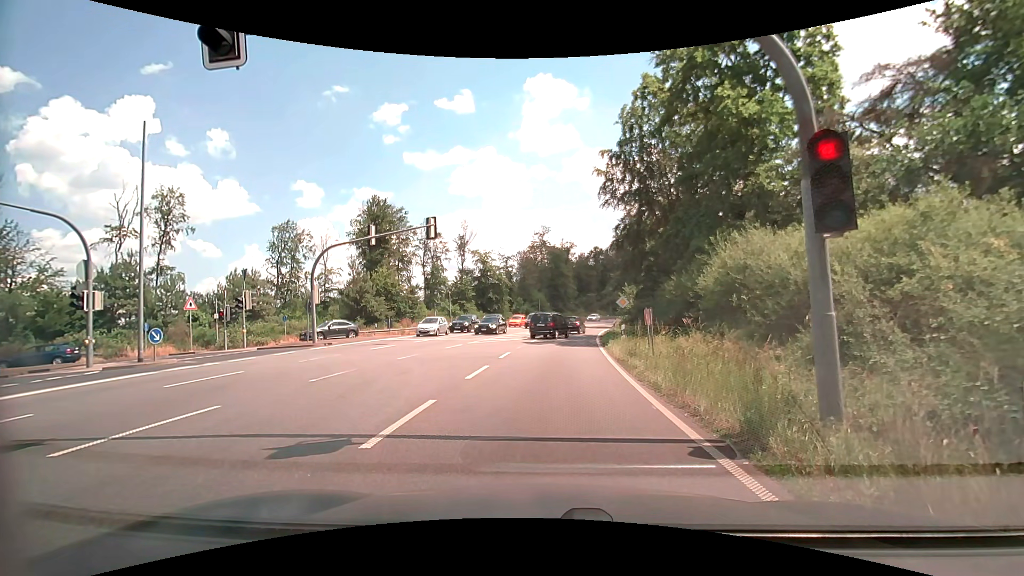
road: primary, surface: asphalt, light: Day
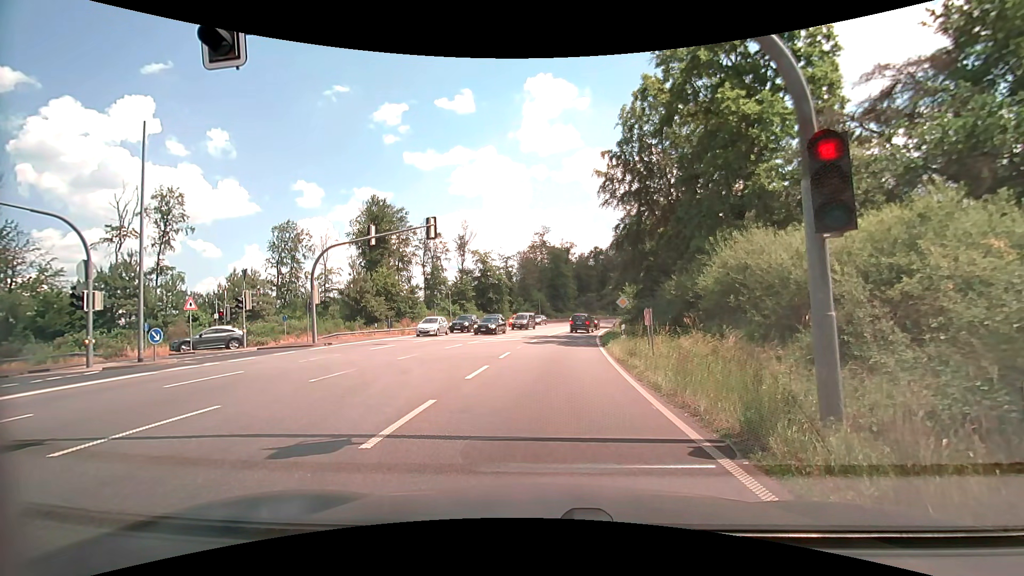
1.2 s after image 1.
(0.0, 0.0) m; 0°
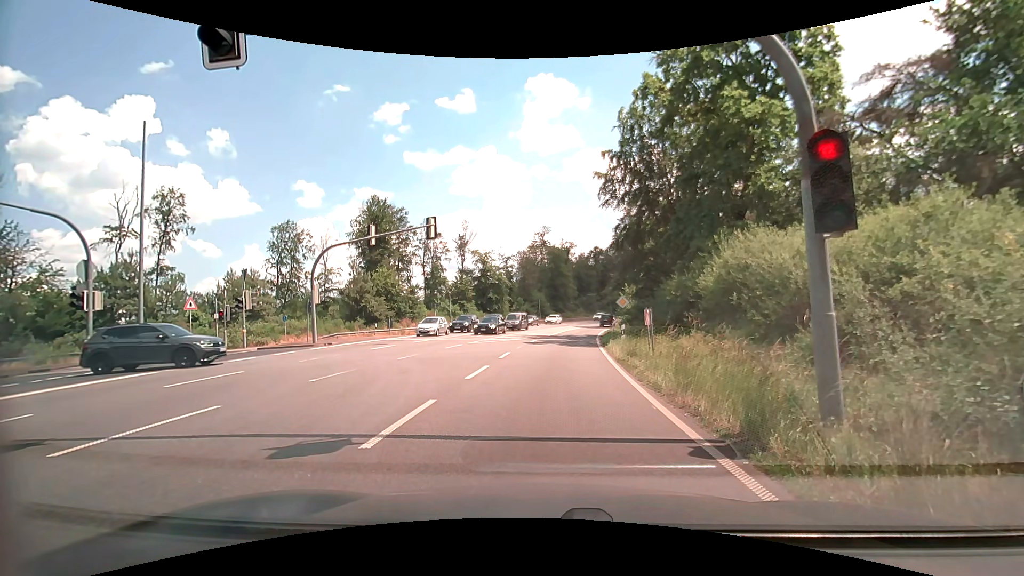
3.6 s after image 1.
(0.0, 0.0) m; 0°
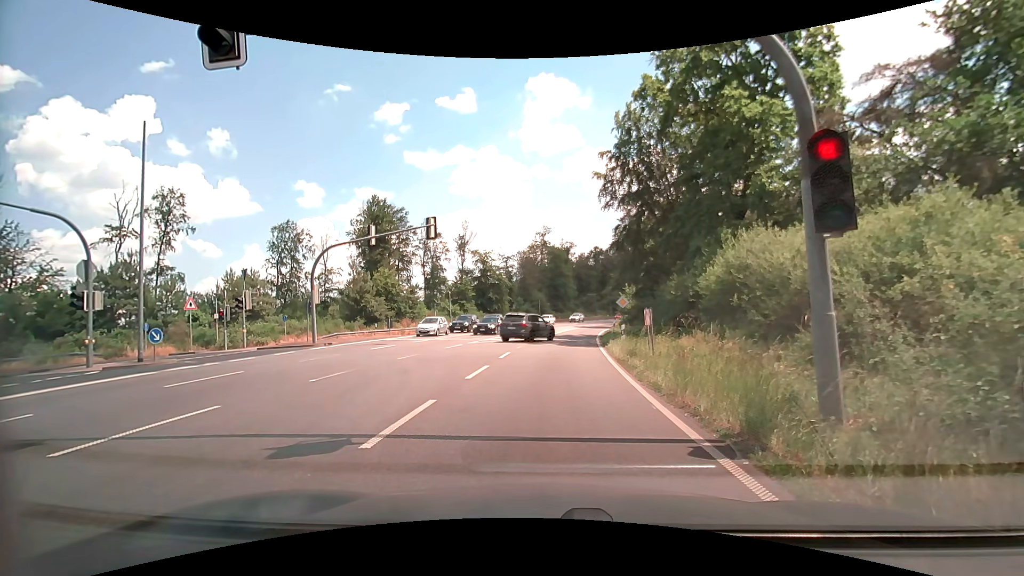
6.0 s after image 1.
(0.0, 0.0) m; 0°
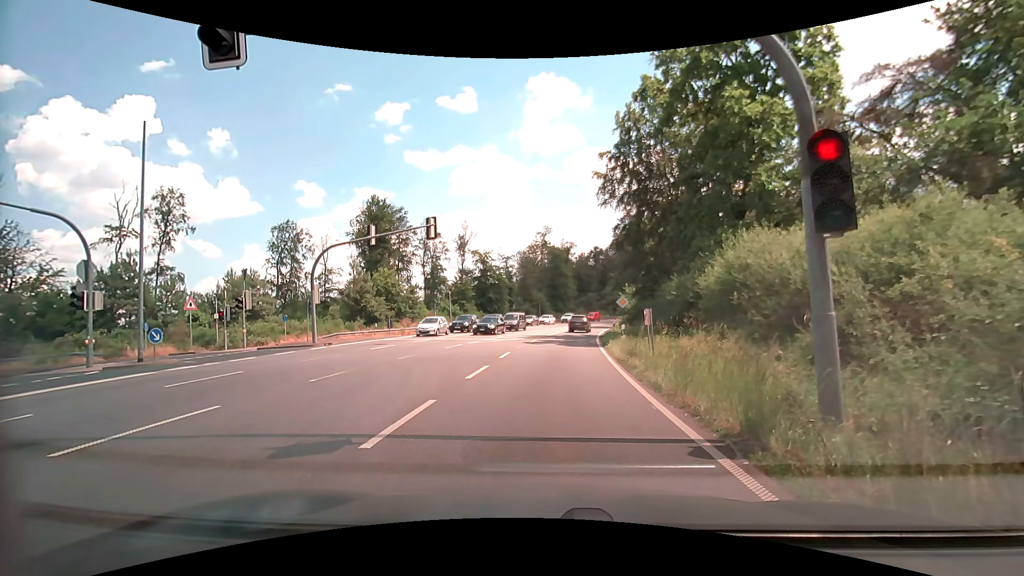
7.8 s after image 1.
(0.0, 0.0) m; 0°
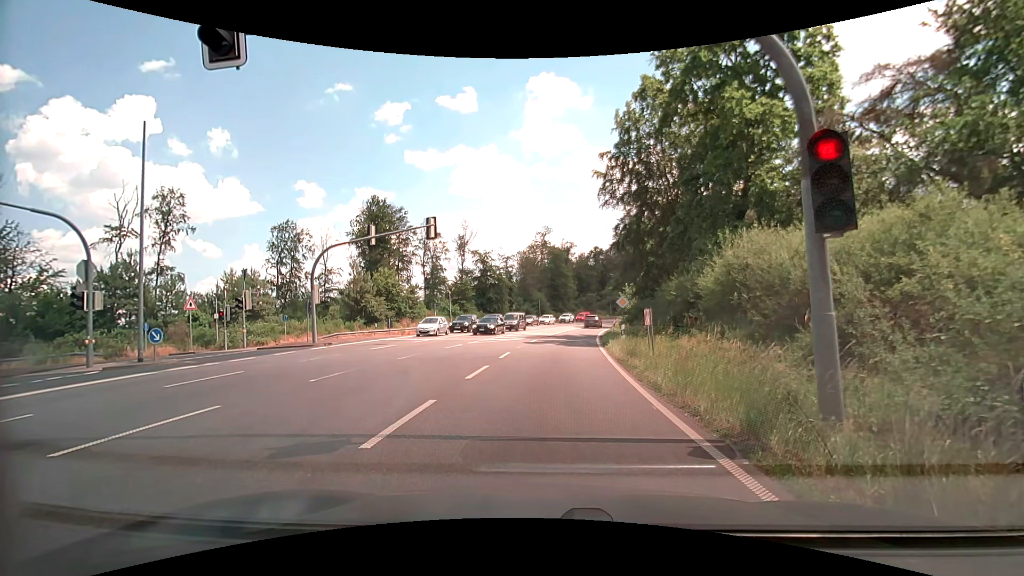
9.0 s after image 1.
(0.0, 0.0) m; 0°
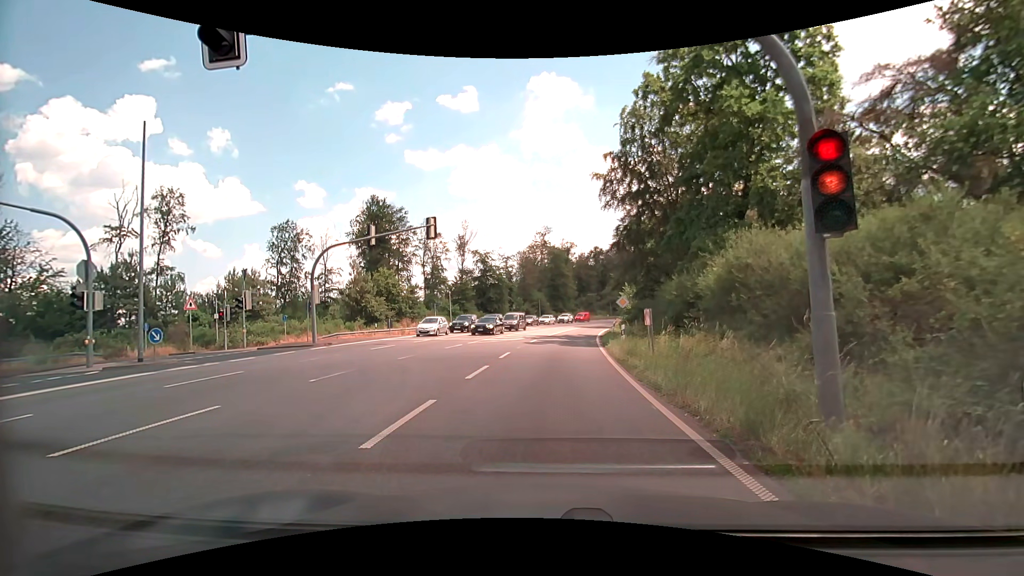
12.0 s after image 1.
(0.0, 0.0) m; 0°
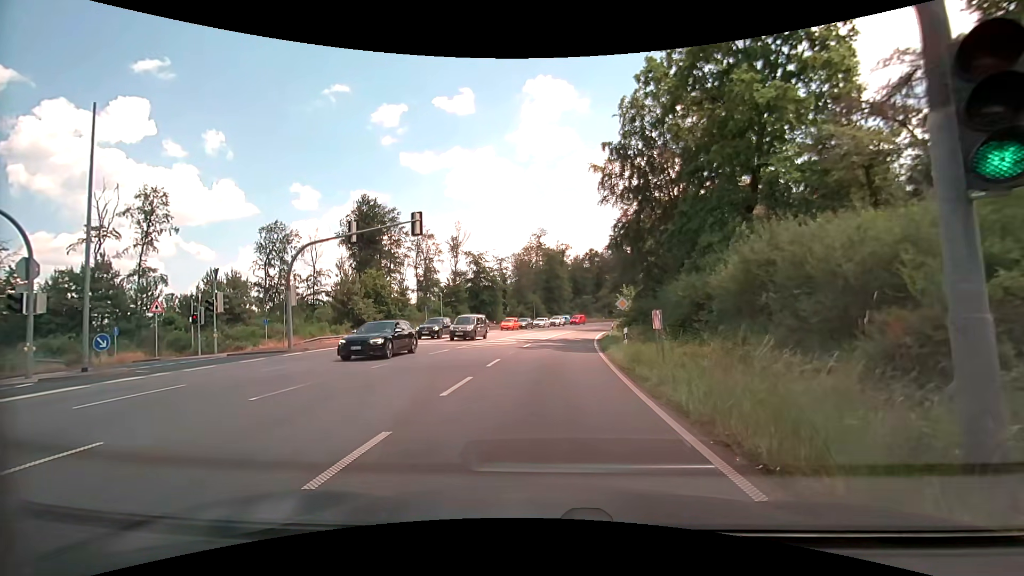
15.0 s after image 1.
(0.0, +2.3) m; 0°
(0, +10) (+1, +20) (+1, +30) (+2, +40) (+3, +50) (+5, +60) (+7, +70) (+9, +79) (+12, +89) (+15, +98) m
